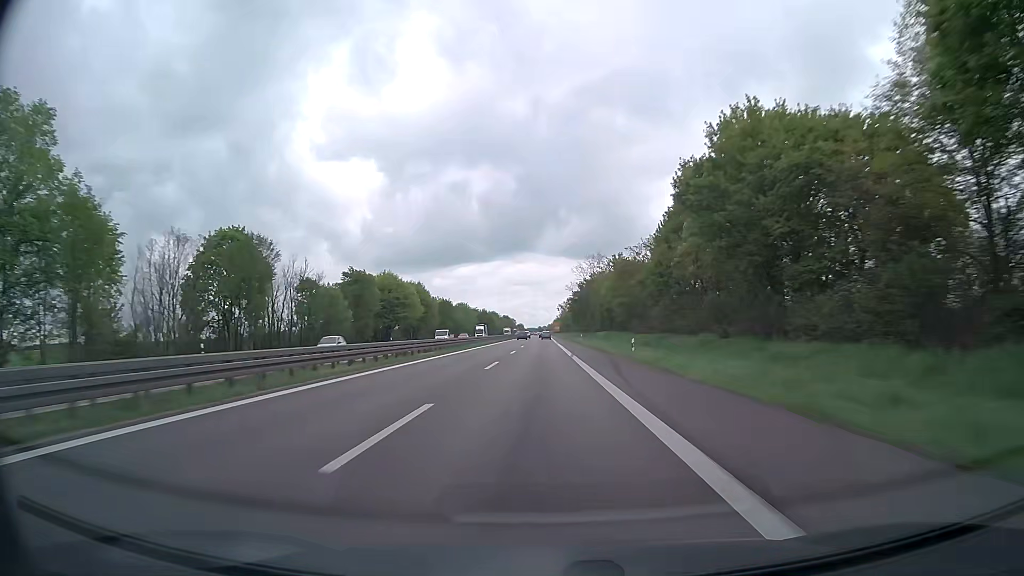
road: trunk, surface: asphalt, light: Day
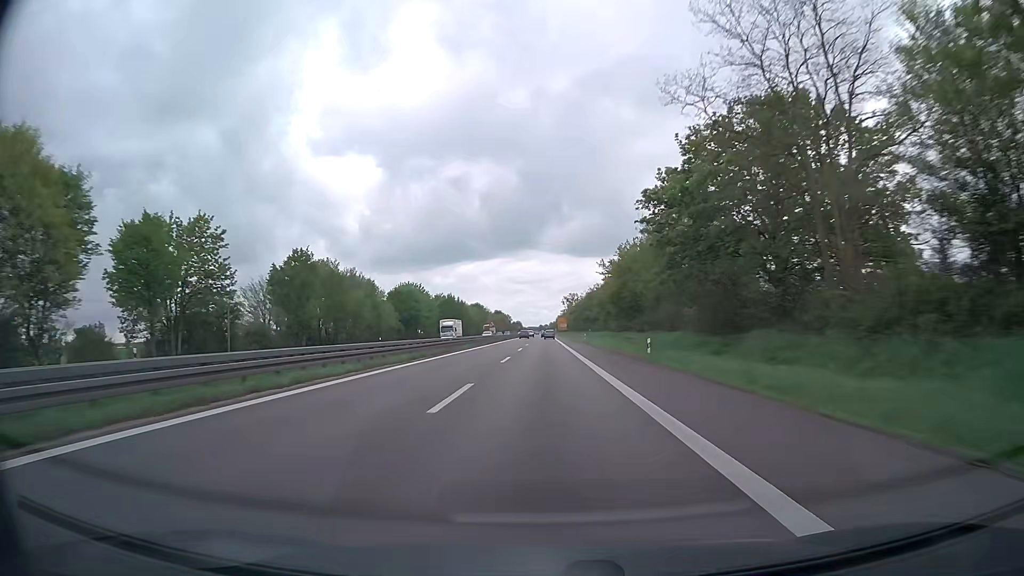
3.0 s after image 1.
(-0.2, +103.3) m; 0°
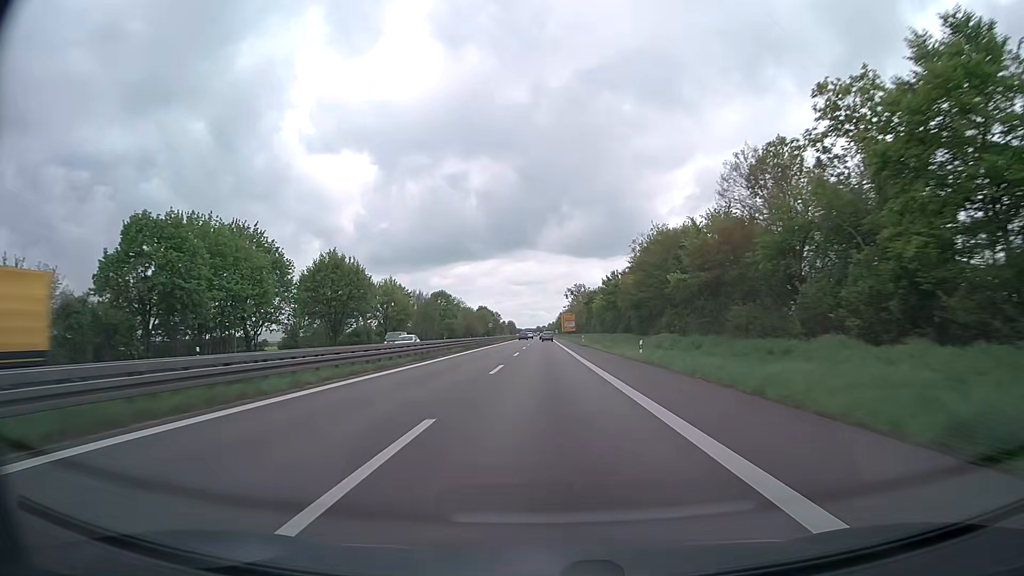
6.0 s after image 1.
(+0.2, +96.8) m; 0°
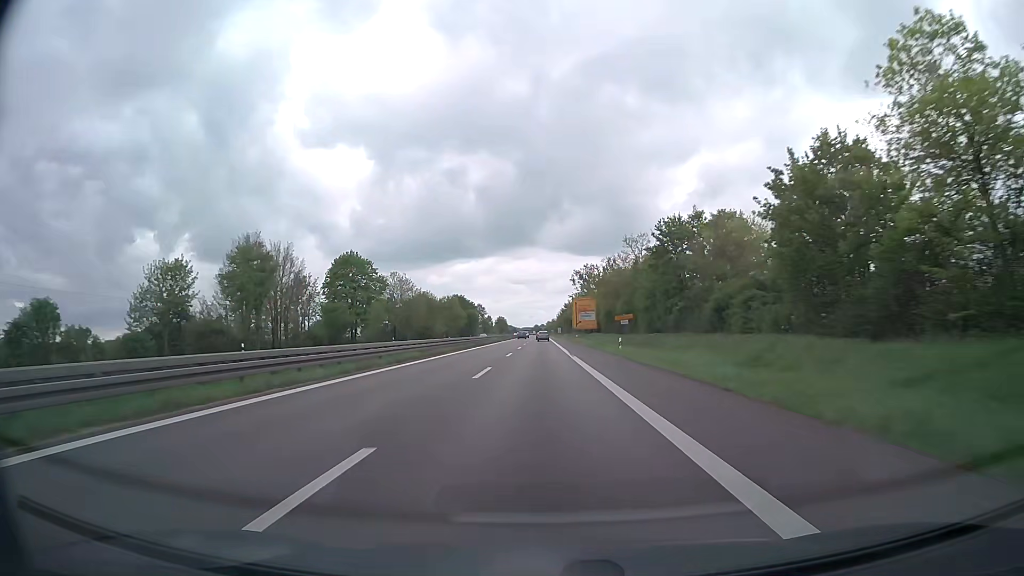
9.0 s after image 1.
(+0.4, +92.8) m; 0°
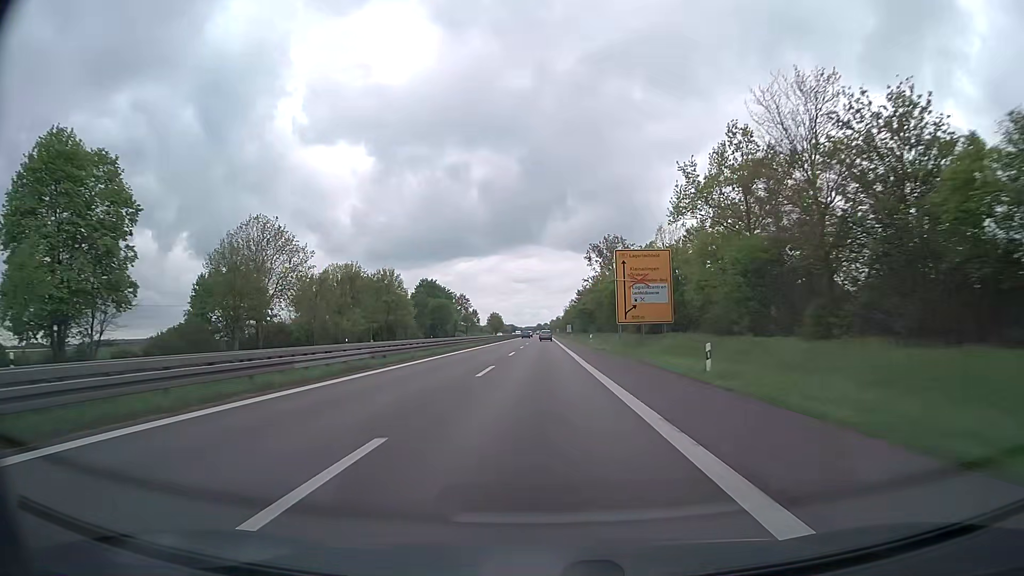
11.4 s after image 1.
(-0.2, +71.4) m; 0°
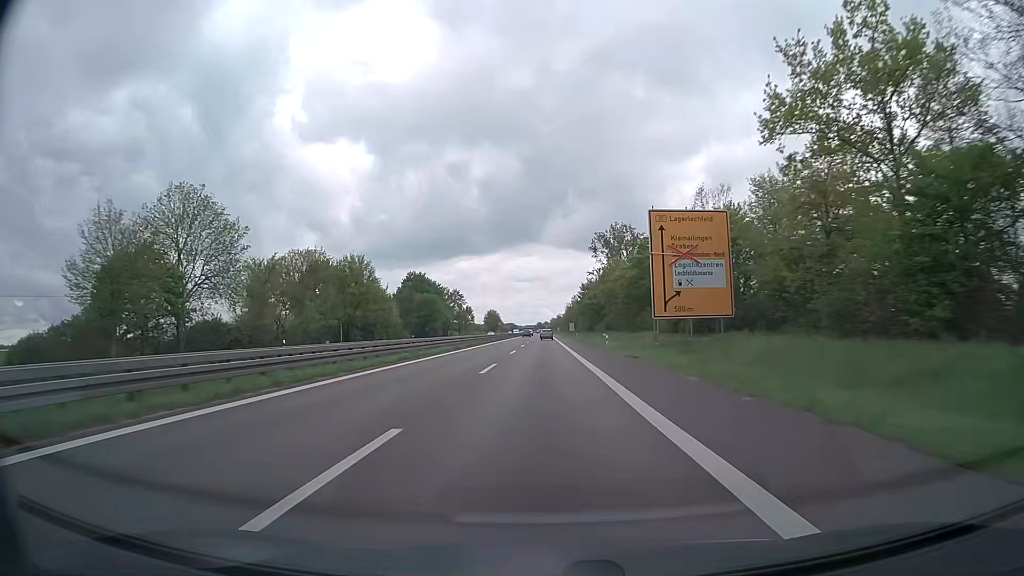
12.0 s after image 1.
(0.0, +17.3) m; 0°
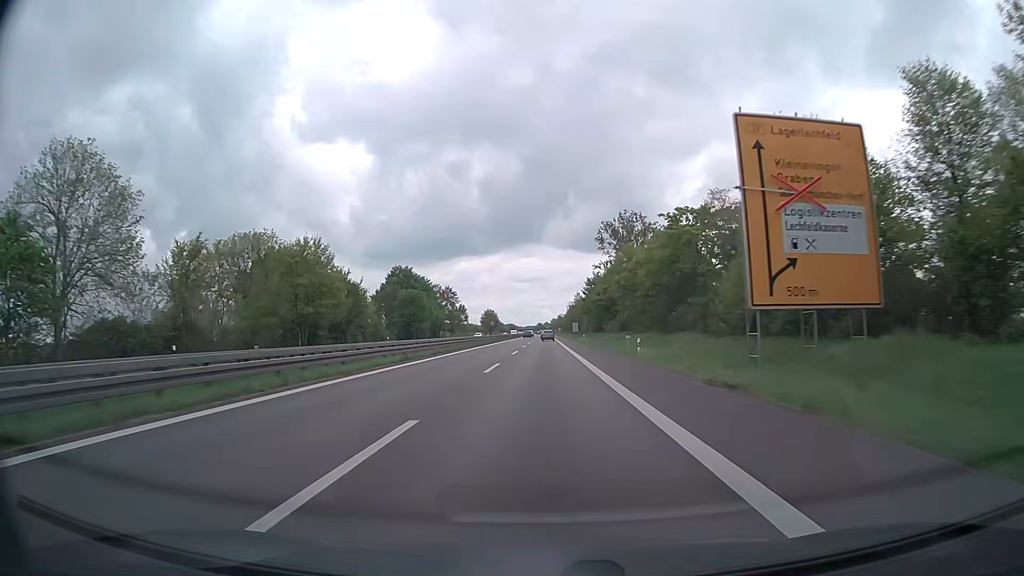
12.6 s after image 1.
(0.0, +17.0) m; 0°
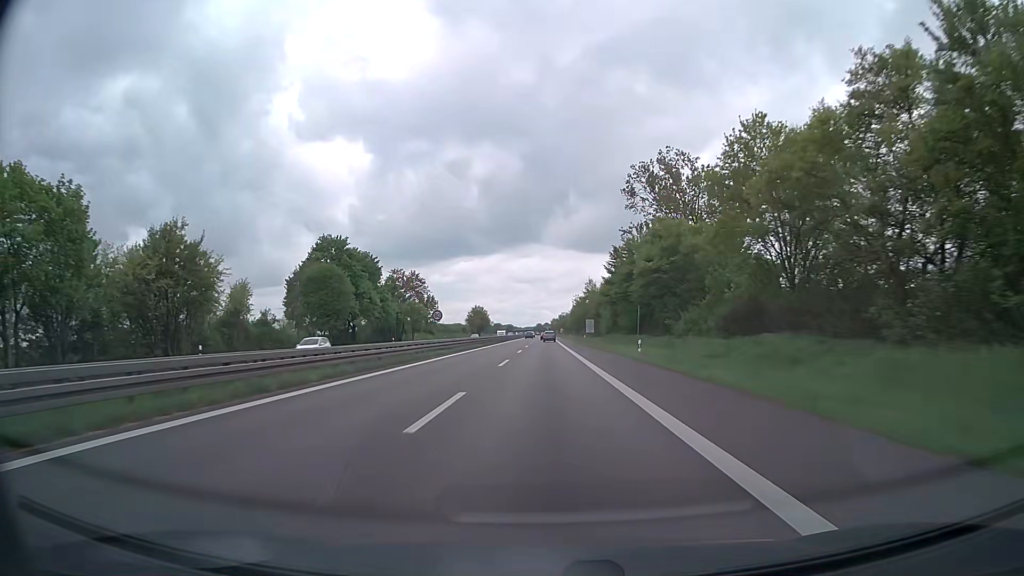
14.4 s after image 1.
(-0.1, +49.0) m; 0°
(0, +10) (0, +20) (0, +30) (0, +40) (0, +50) (0, +60) (0, +70) (0, +80) (0, +90) (0, +100) m
